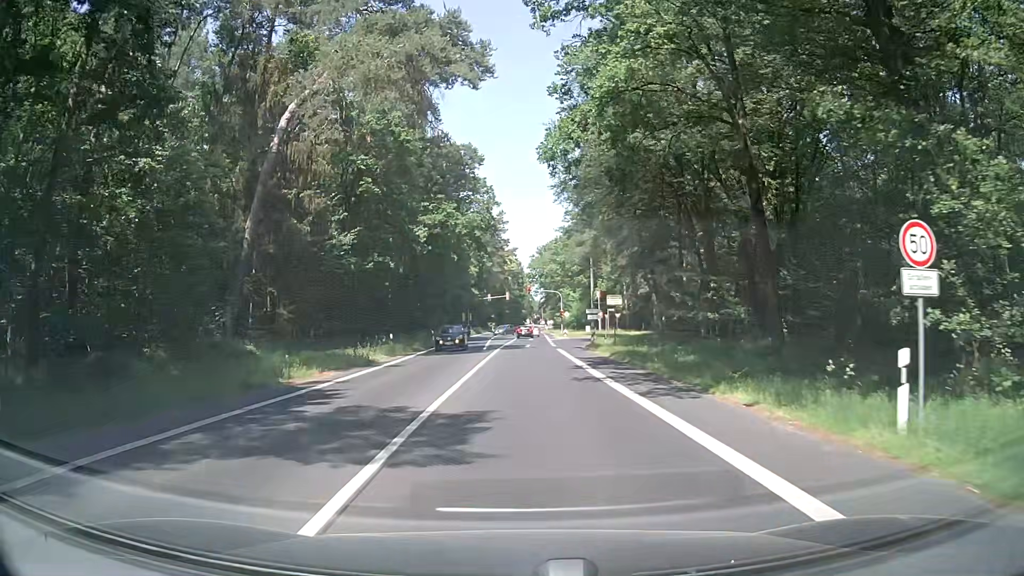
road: secondary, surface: asphalt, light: Day
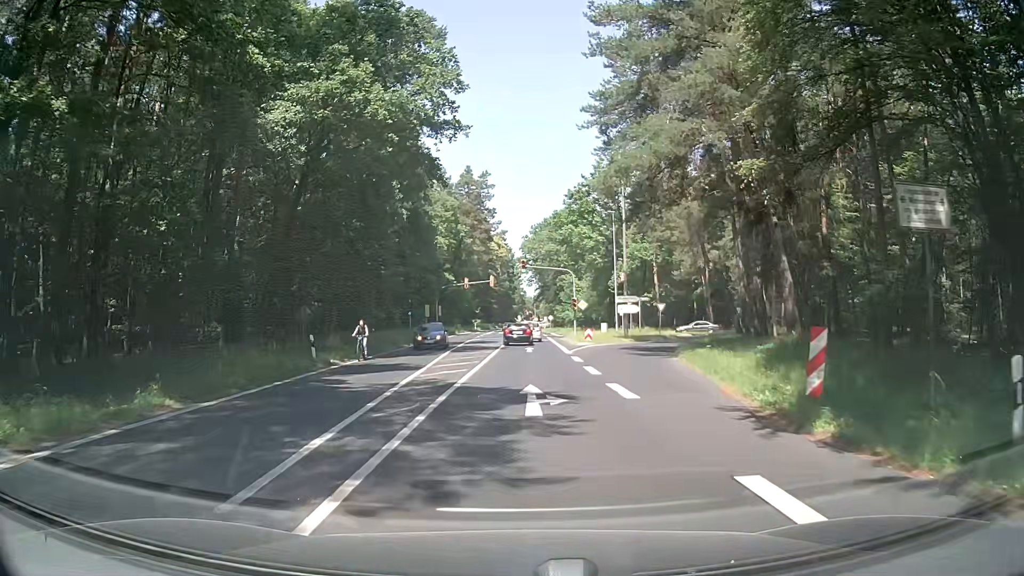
(+0.2, +32.1) m; +1°
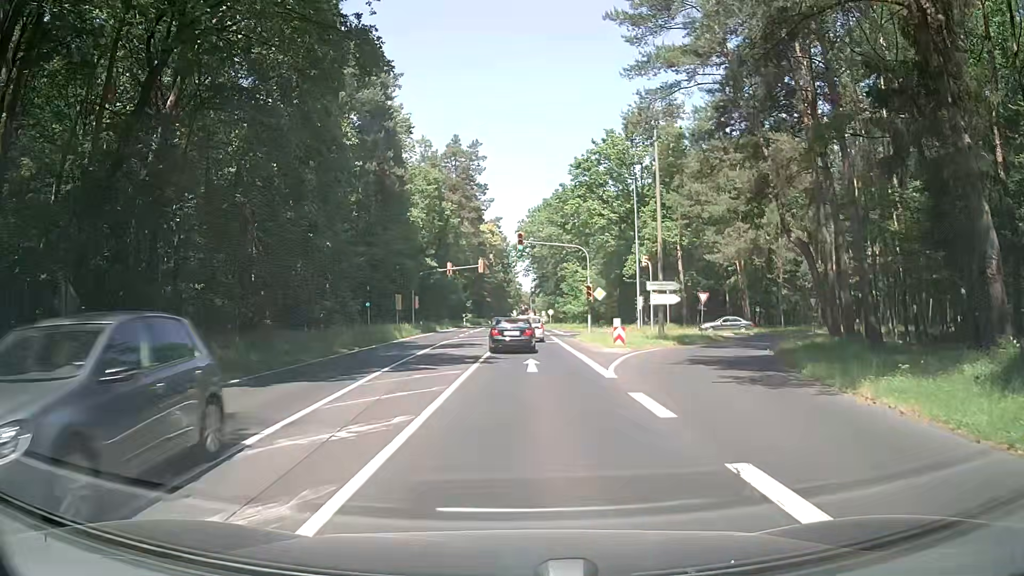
(+0.1, +14.5) m; -1°
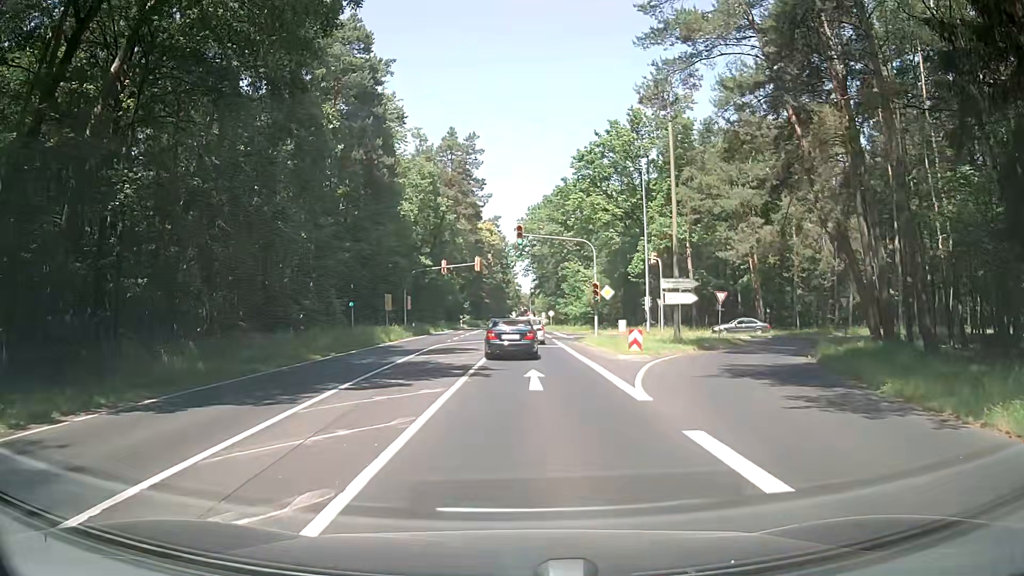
(0.0, +4.0) m; +1°
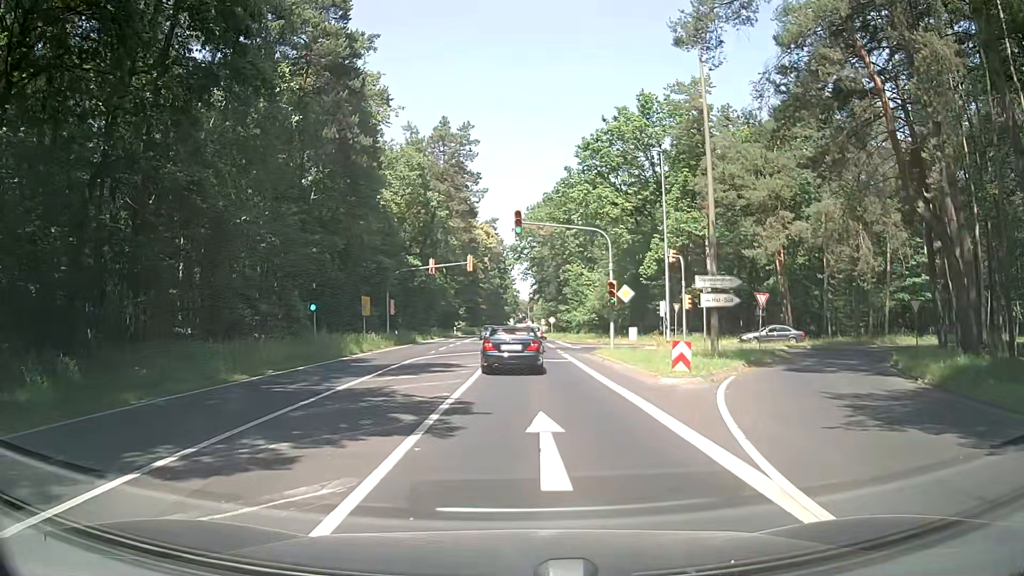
(+0.1, +7.2) m; 0°
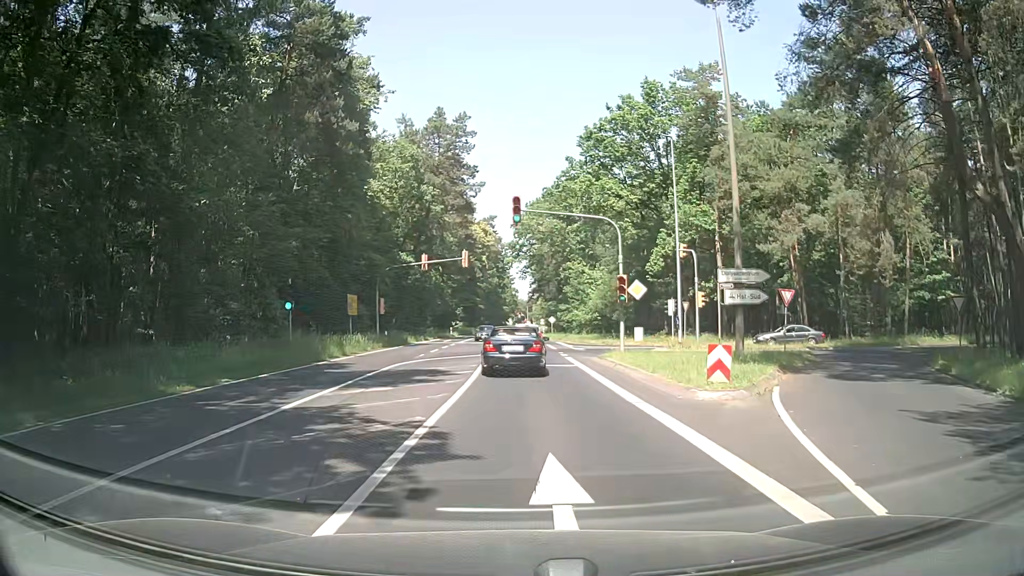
(0.0, +3.4) m; 0°
